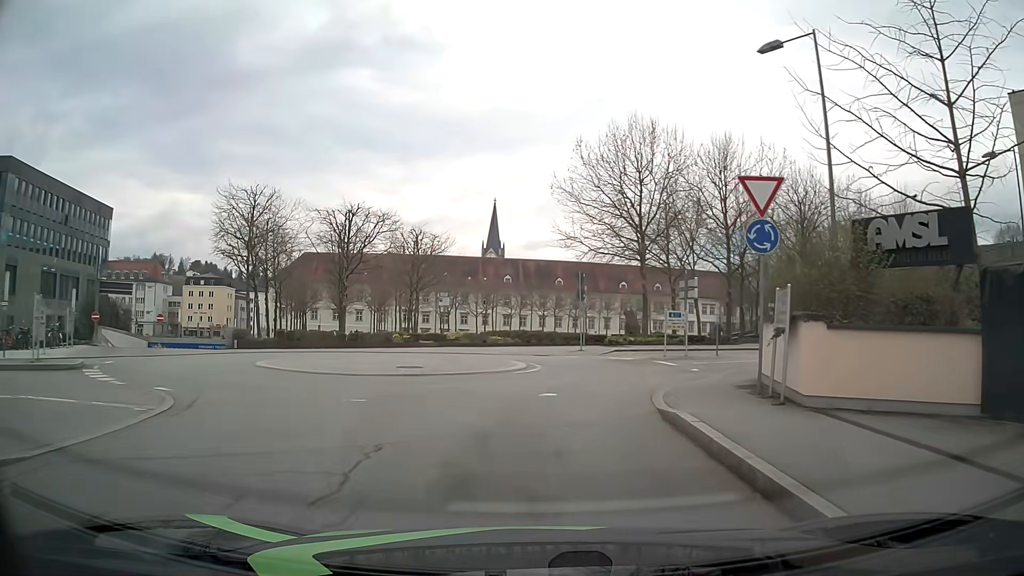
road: residential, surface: asphalt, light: Day
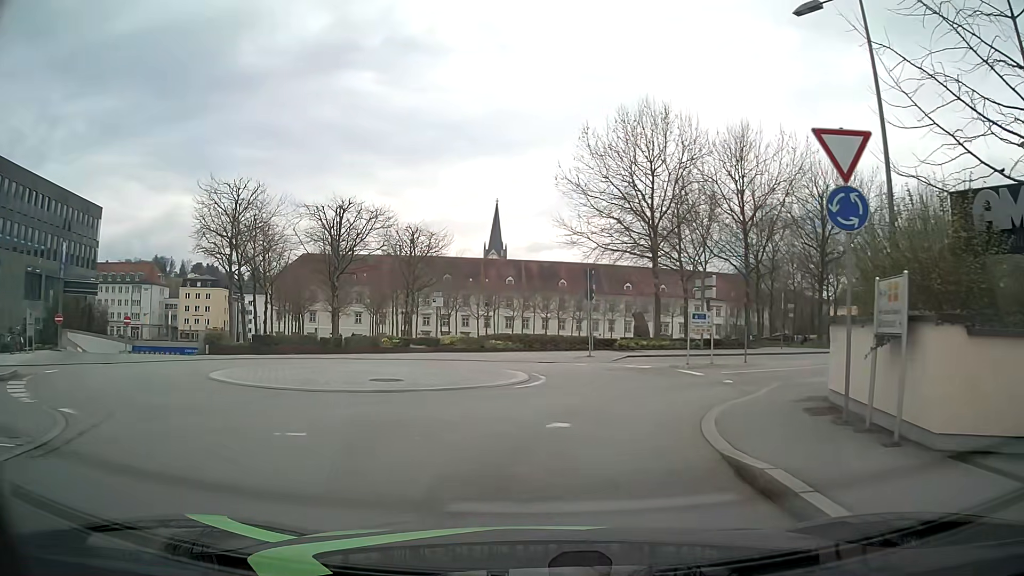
(0.0, +3.2) m; +1°
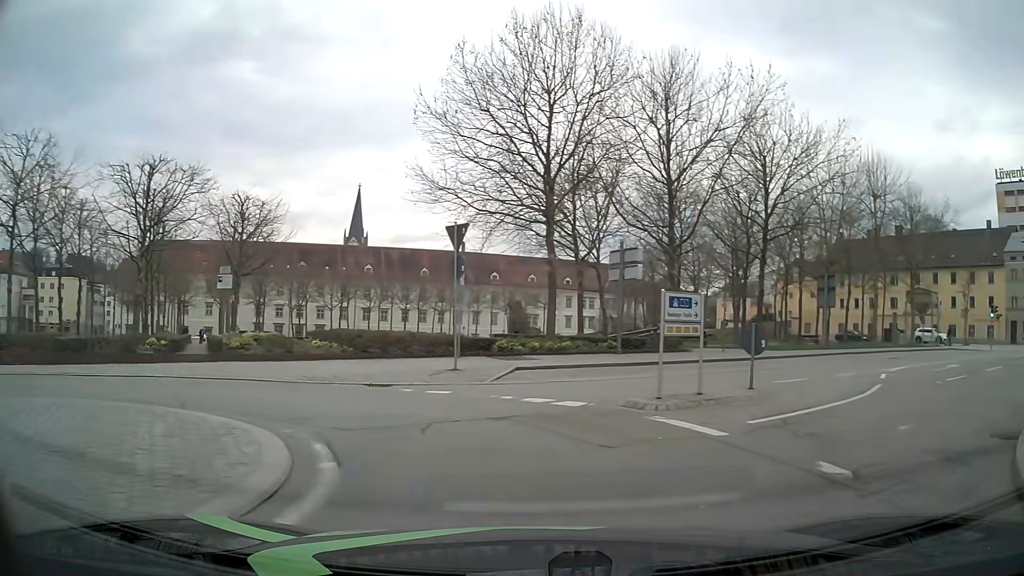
(+0.3, +10.9) m; +11°
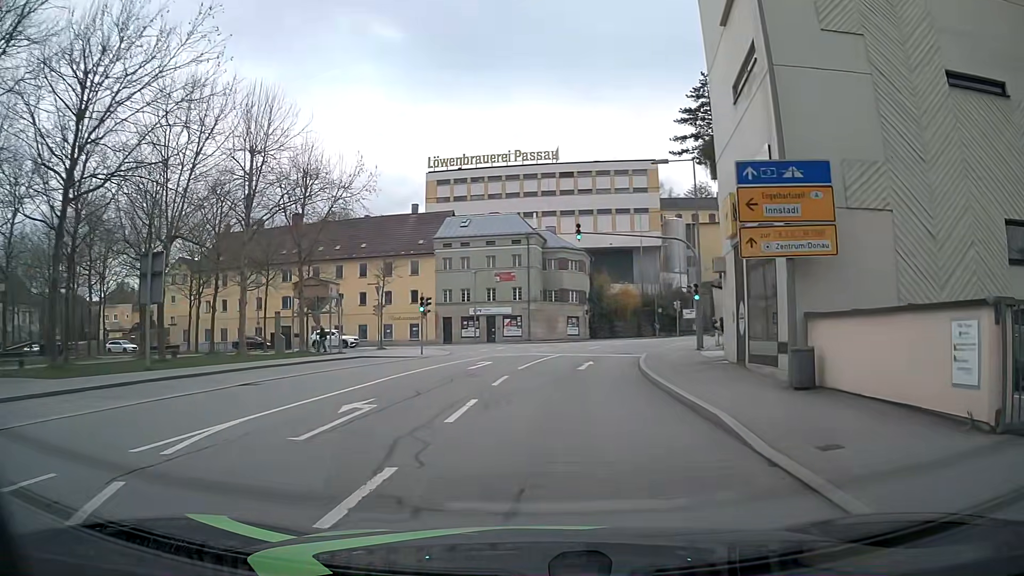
(+6.9, +11.5) m; +52°
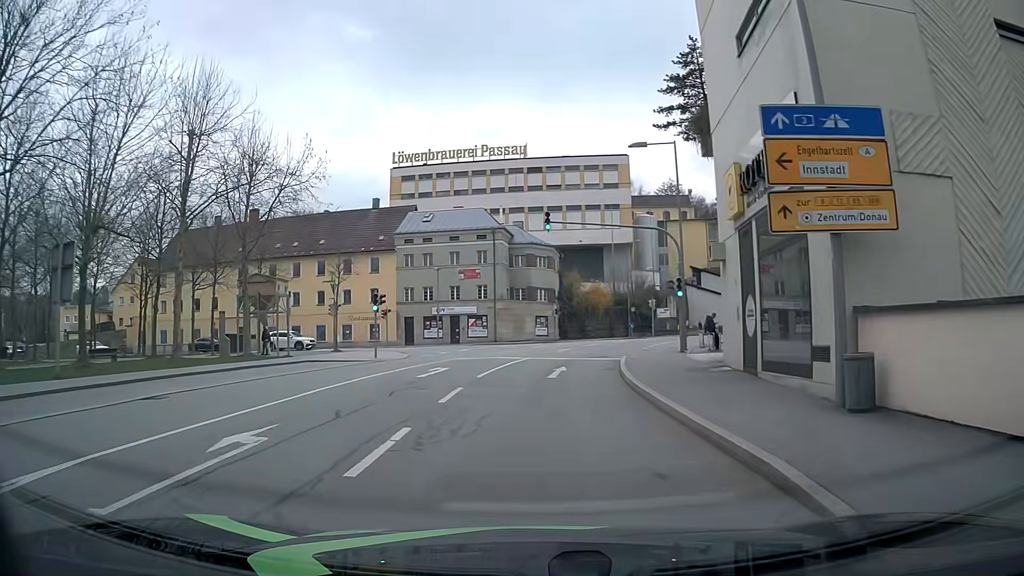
(+0.1, +3.5) m; +1°
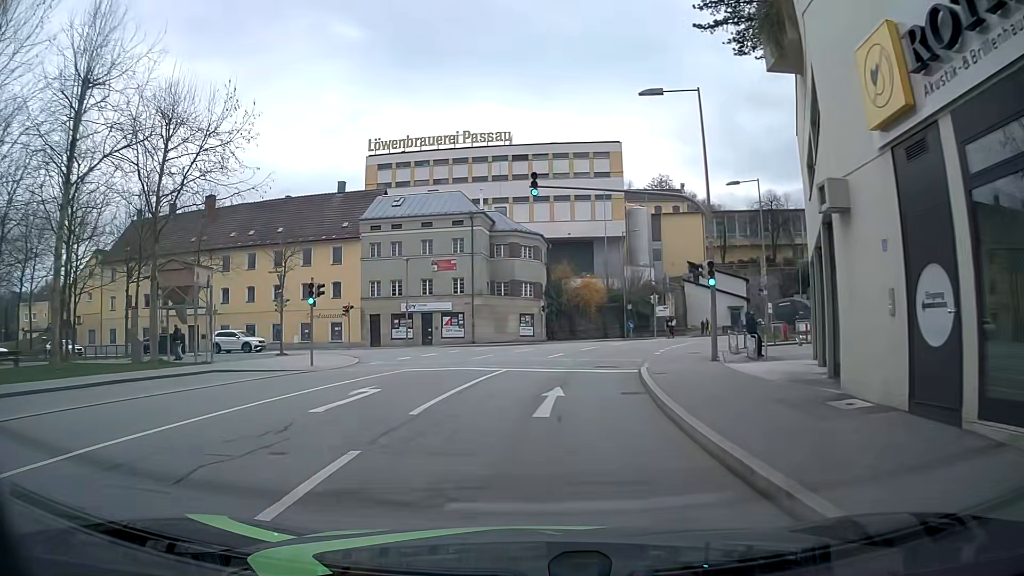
(+0.3, +7.9) m; +3°
